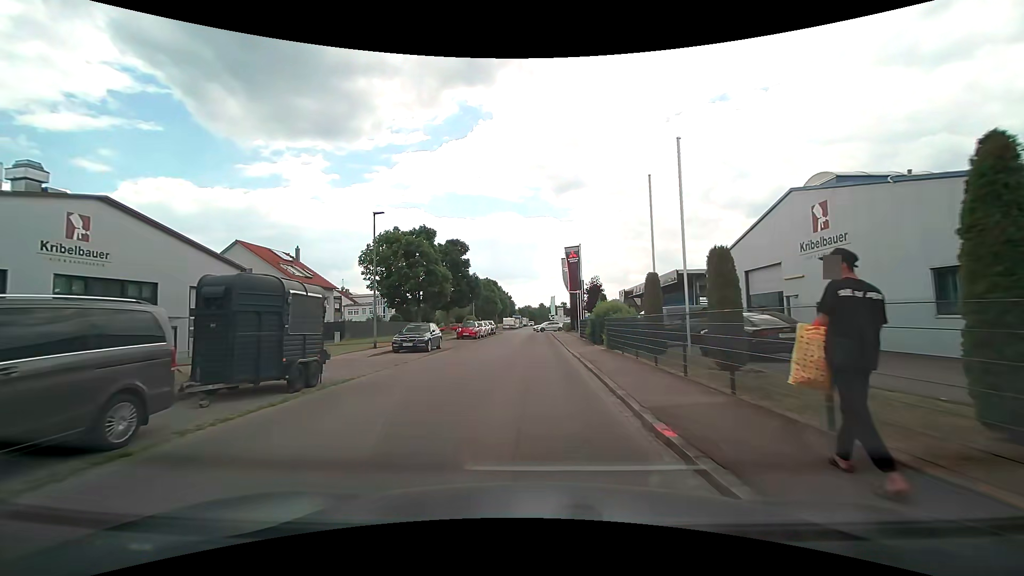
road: residential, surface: asphalt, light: Day
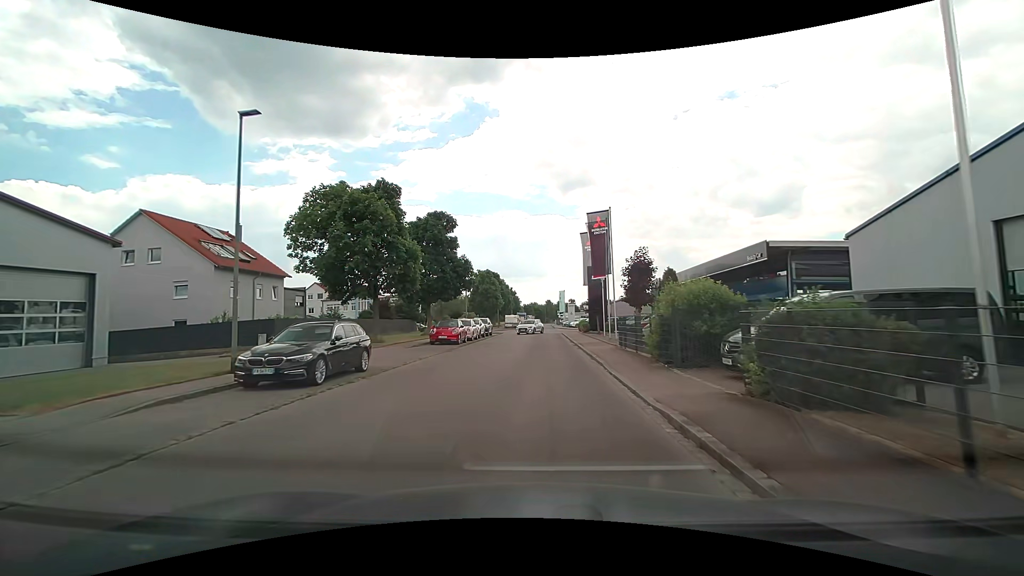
(-0.1, +13.8) m; 0°
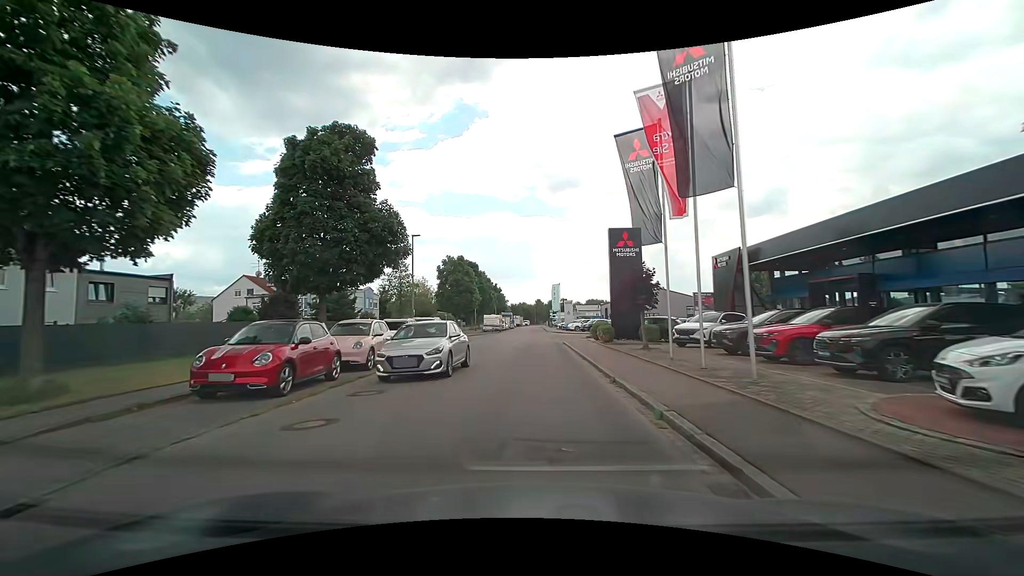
(+0.3, +20.2) m; +1°
(0, +10) (0, +20) (0, +30) (0, +40) (+1, +50) (+1, +60) (0, +70) (0, +80) (0, +90) (0, +100) m
